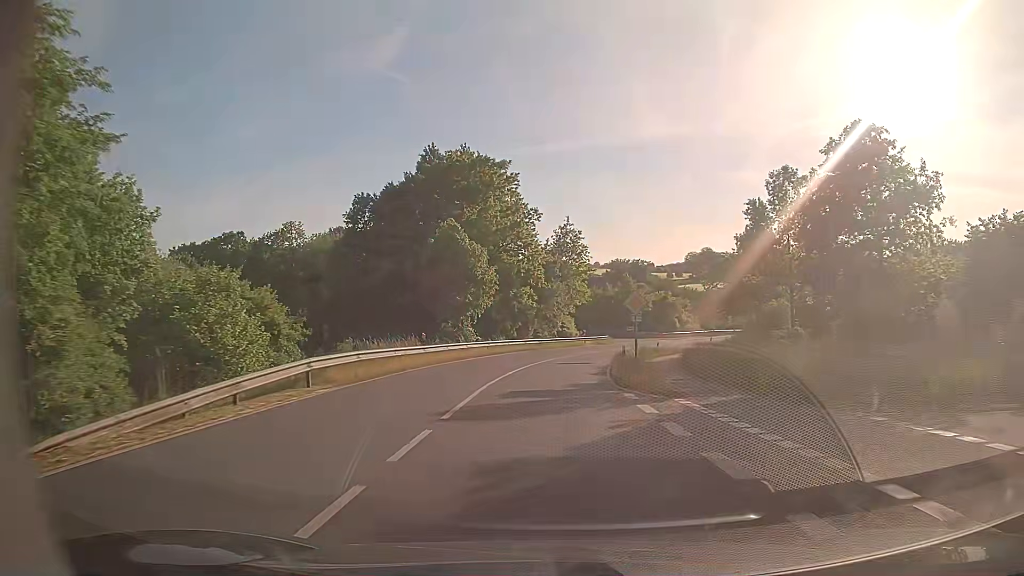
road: tertiary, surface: asphalt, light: Day
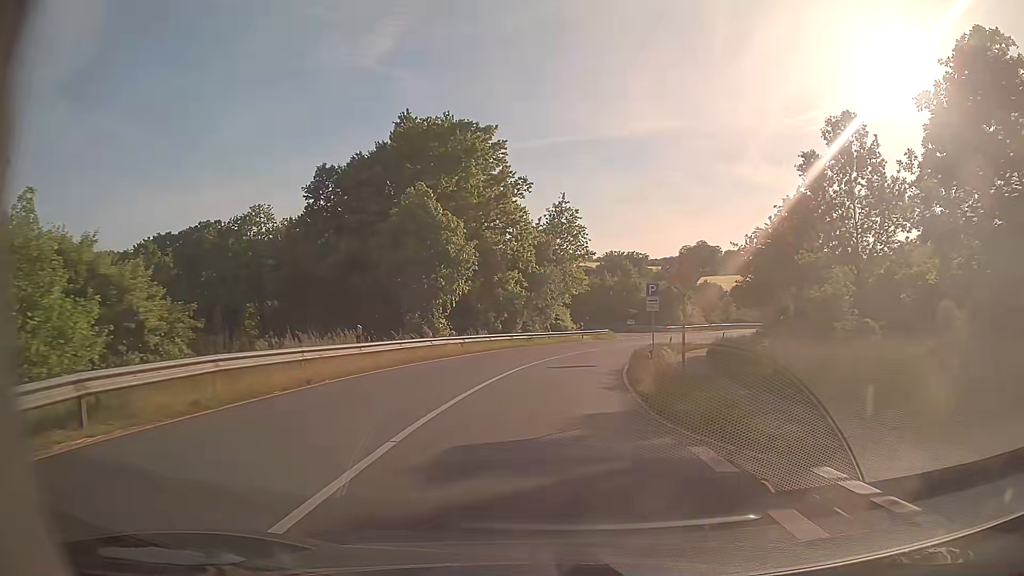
(+0.1, +8.7) m; +1°
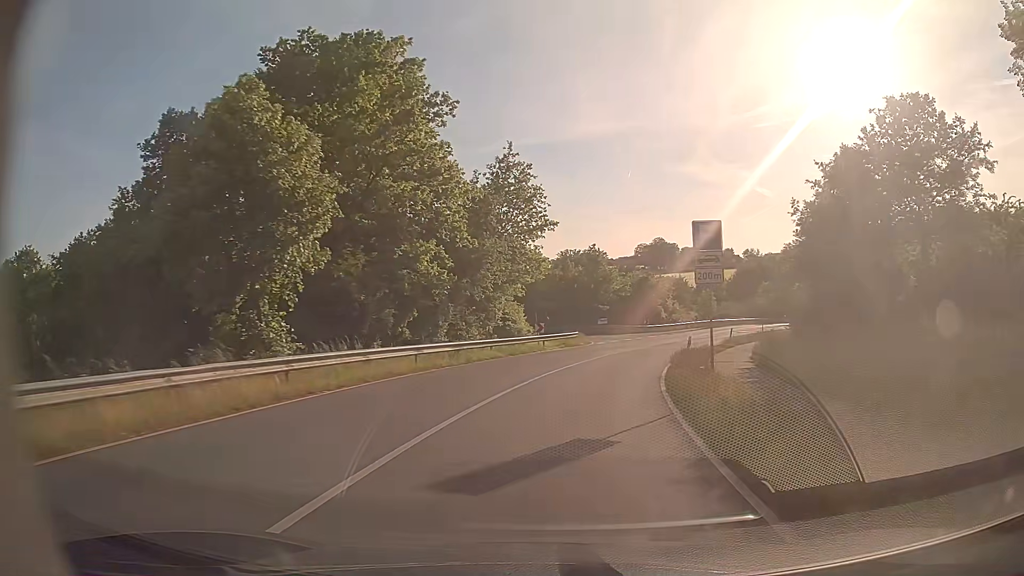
(+0.3, +17.3) m; +3°
(0, +10) (+2, +20) (+4, +30) (+7, +39) (+11, +48) (+15, +57) (+20, +66) (+26, +74) (+32, +82) (+39, +89) m
